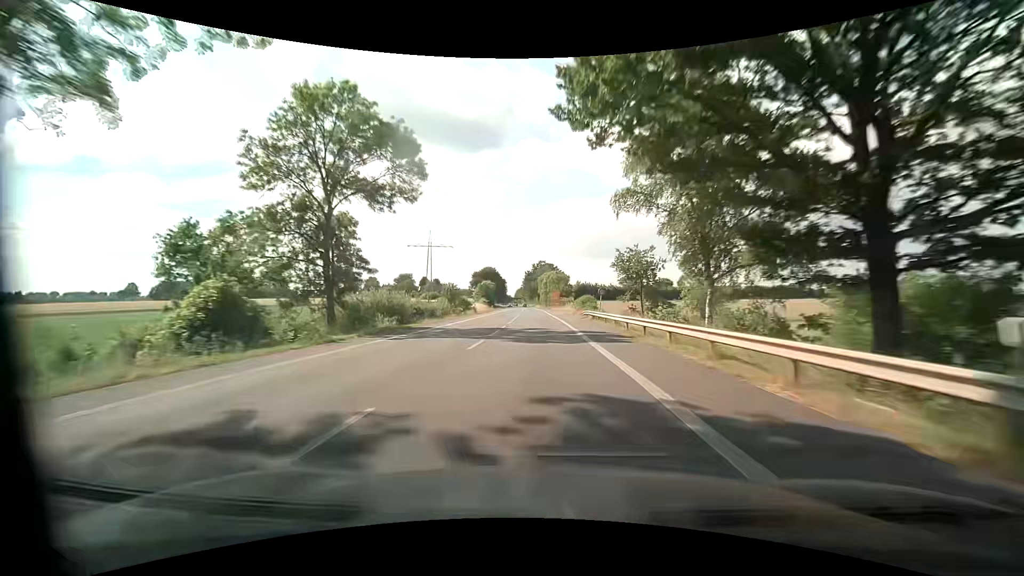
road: primary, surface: asphalt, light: Day
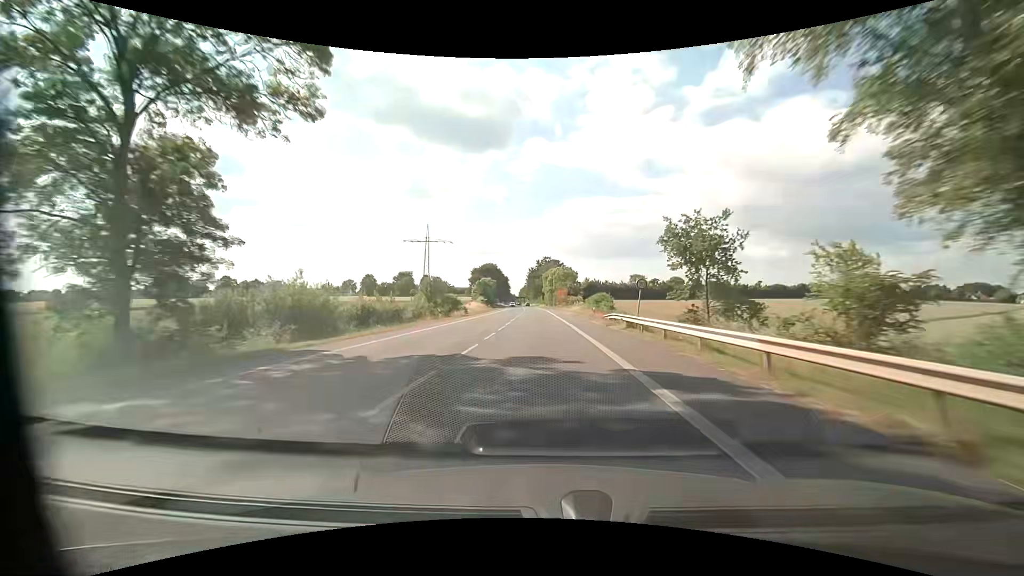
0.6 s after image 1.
(-0.1, +14.8) m; -1°
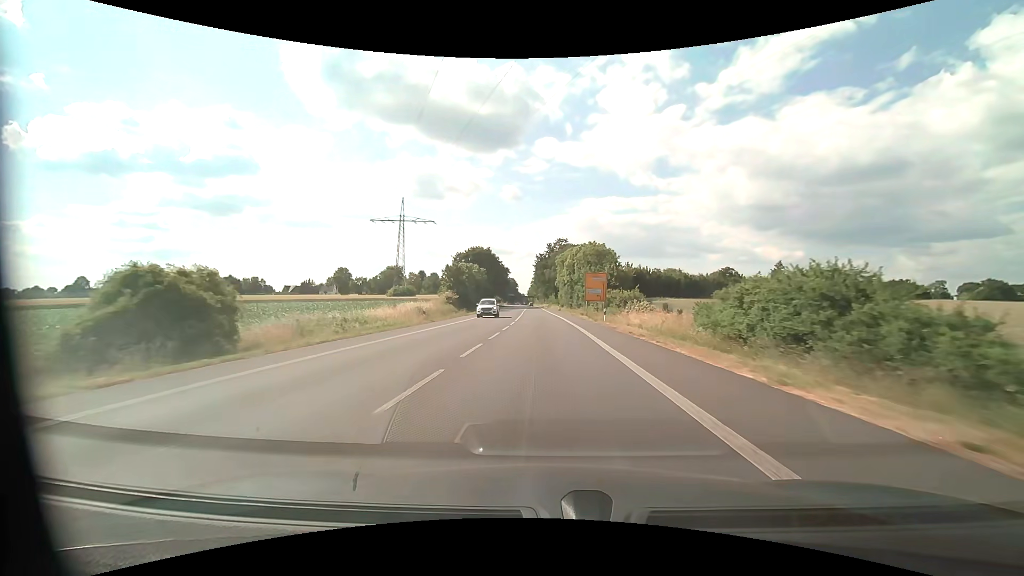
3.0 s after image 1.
(-0.3, +54.8) m; -1°
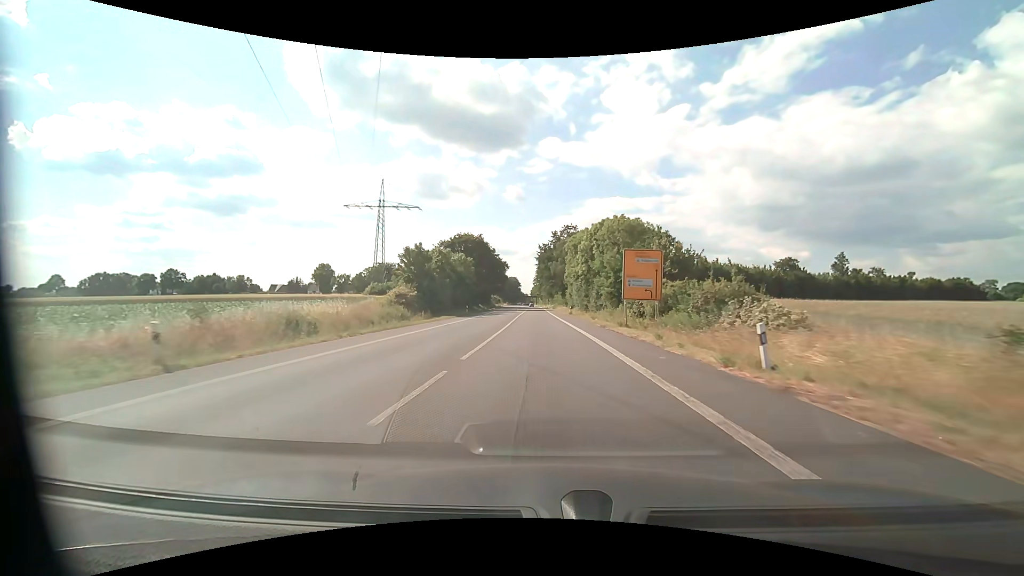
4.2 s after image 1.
(-0.1, +24.8) m; 0°
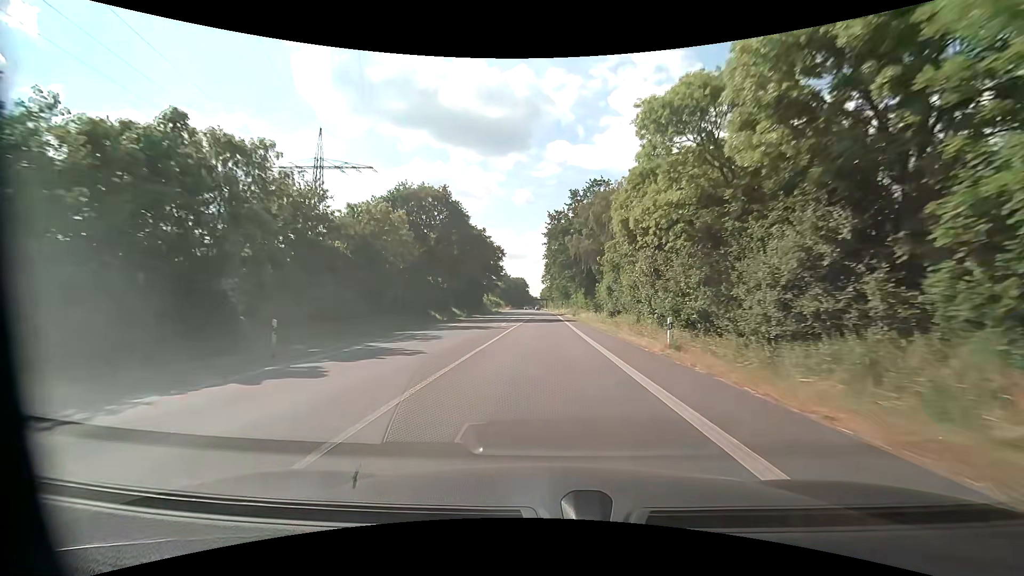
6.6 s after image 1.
(-0.5, +45.2) m; -1°
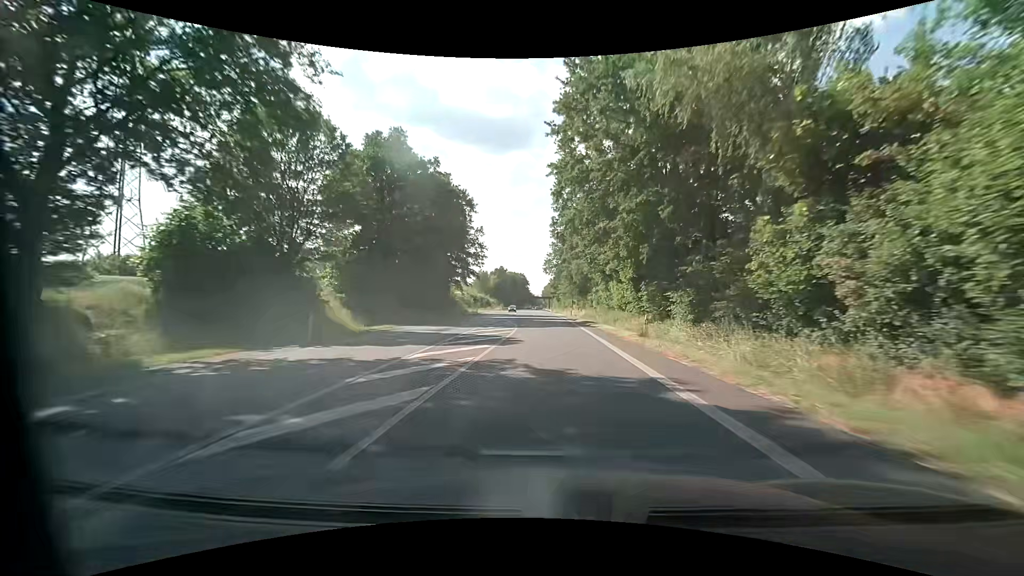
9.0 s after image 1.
(-0.1, +45.4) m; 0°
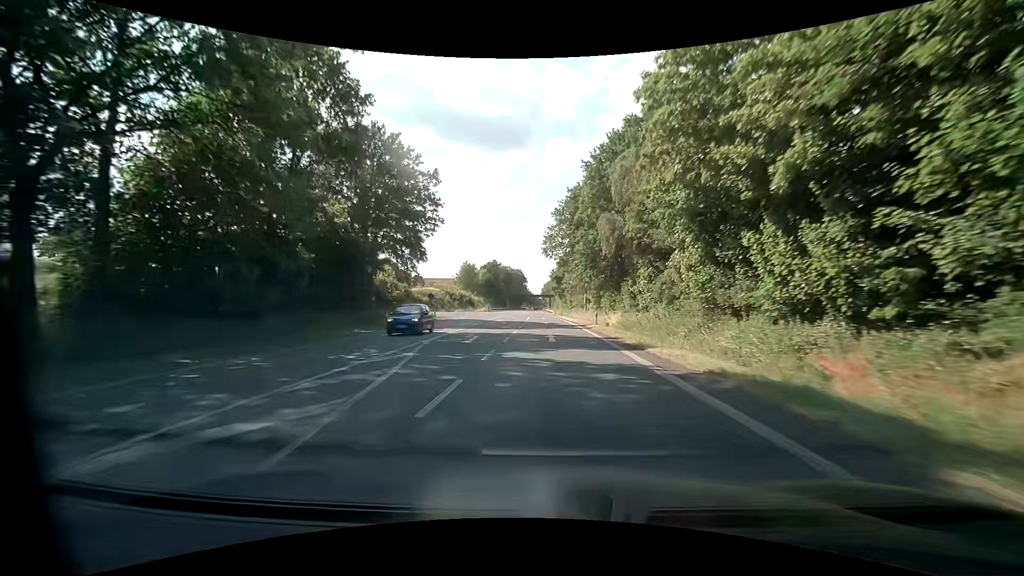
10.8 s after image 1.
(0.0, +34.5) m; 0°
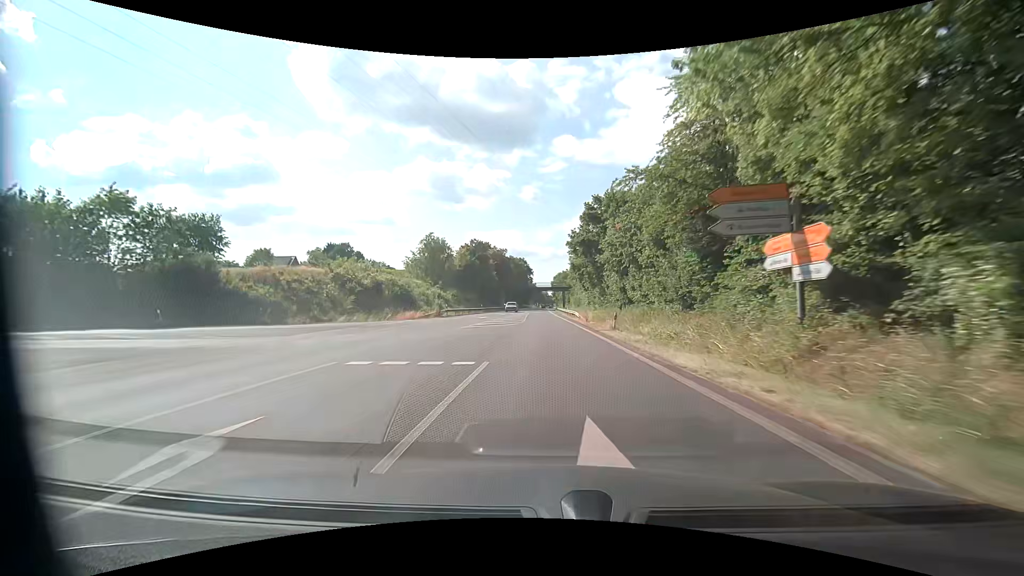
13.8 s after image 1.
(-0.5, +58.0) m; -1°
(0, +10) (0, +20) (0, +30) (0, +40) (0, +50) (0, +60) (0, +70) (-1, +80) (-1, +90) (-1, +100) m
